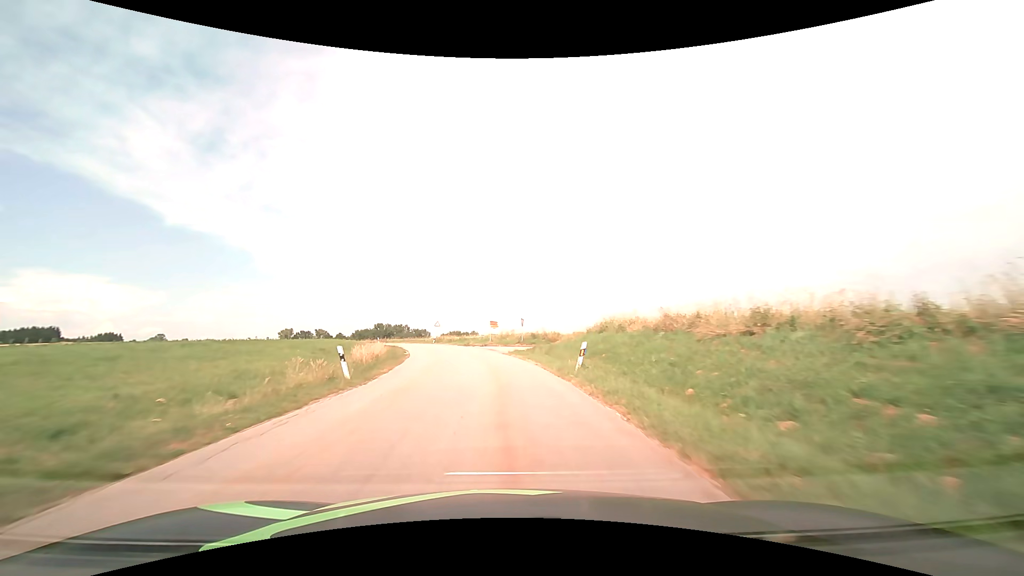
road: tertiary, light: Day
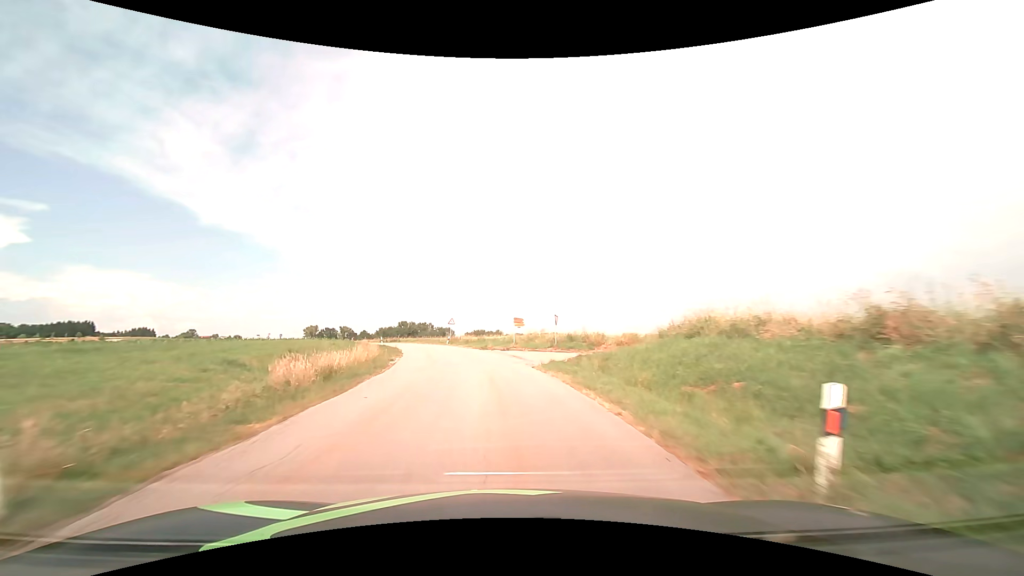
(-0.3, +10.7) m; -3°
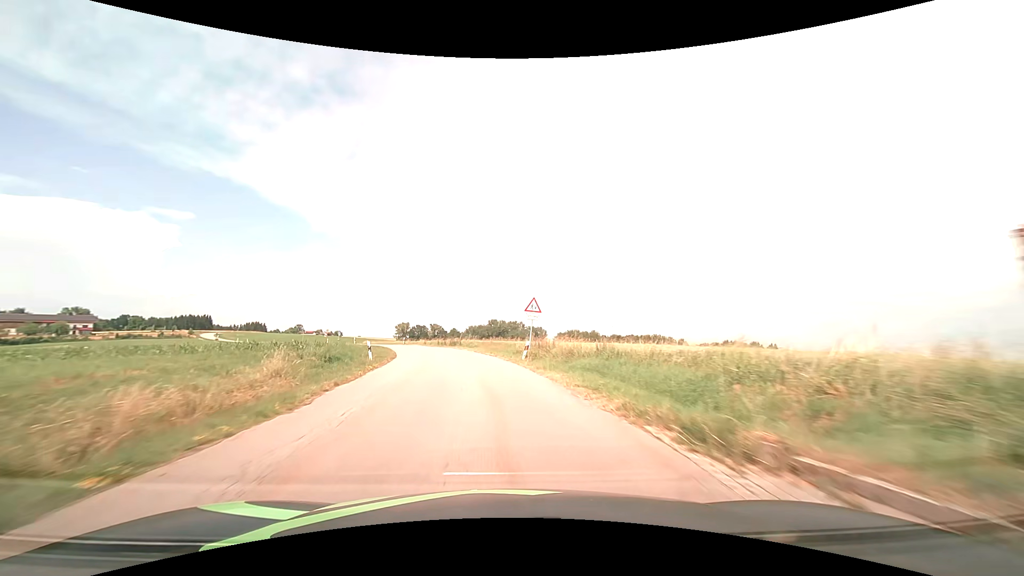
(-3.2, +32.2) m; -11°
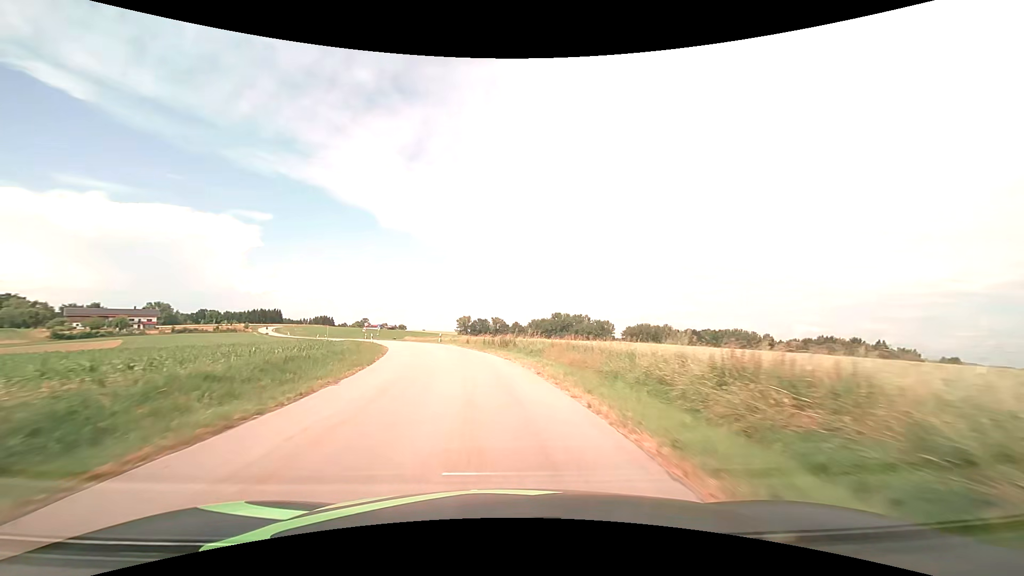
(-1.2, +21.6) m; -7°
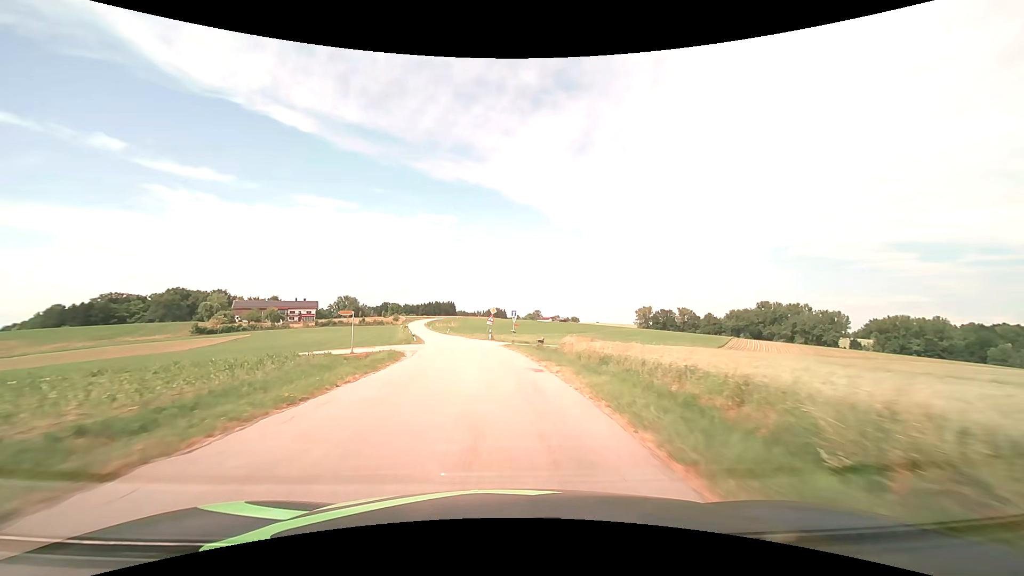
(-9.4, +53.2) m; -20°
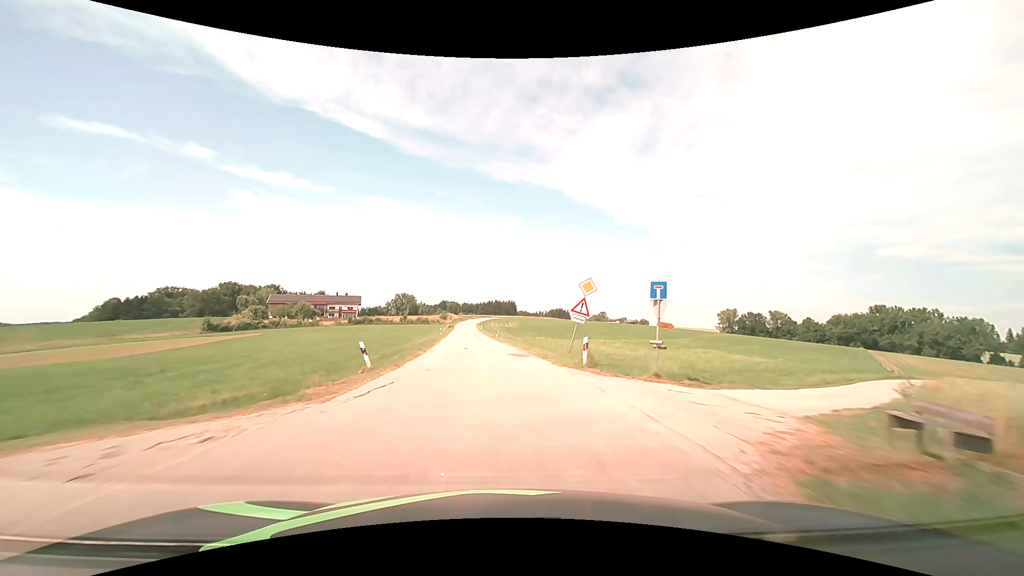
(-2.3, +32.7) m; -7°
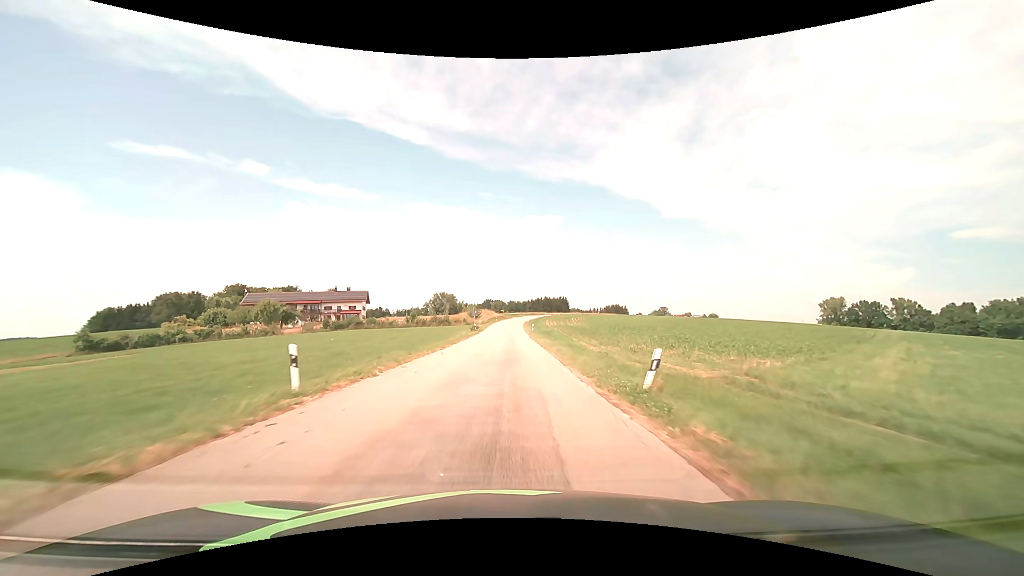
(-3.2, +54.3) m; -5°
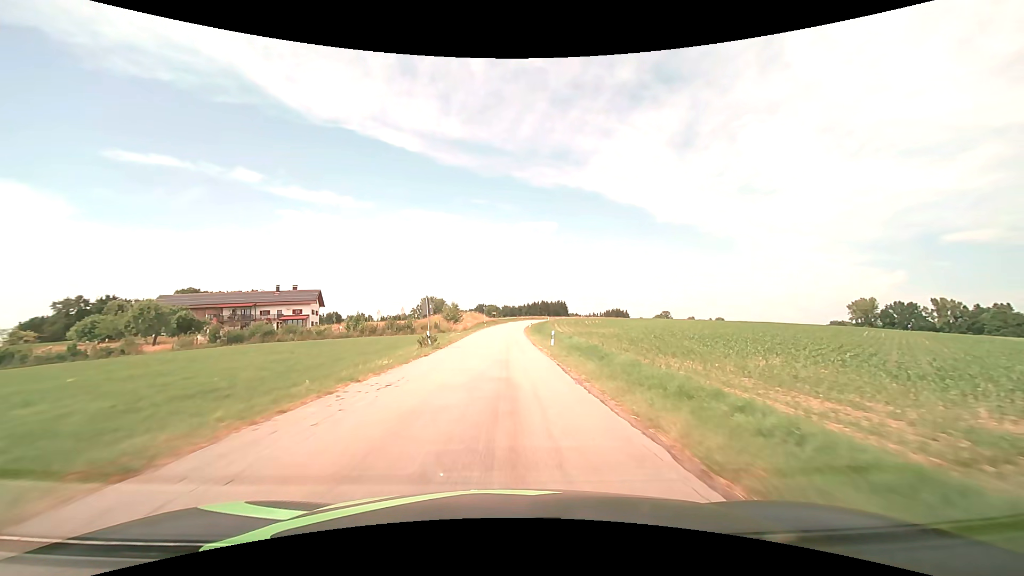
(+0.1, +32.4) m; +1°
(0, +10) (0, +20) (0, +30) (0, +40) (0, +50) (0, +60) (+1, +70) (+1, +80) (+2, +90) (+3, +100) m
